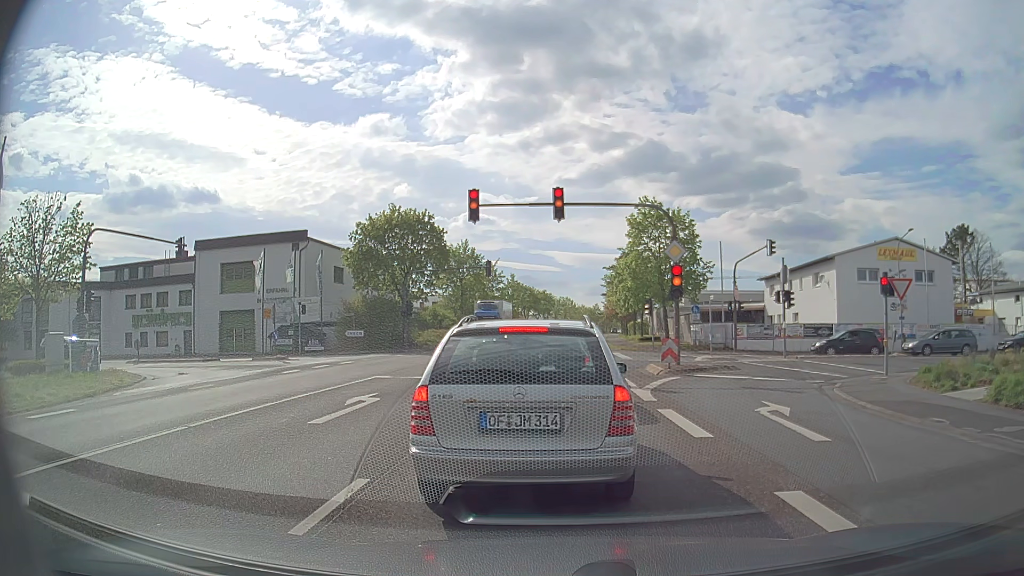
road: primary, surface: asphalt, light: Day
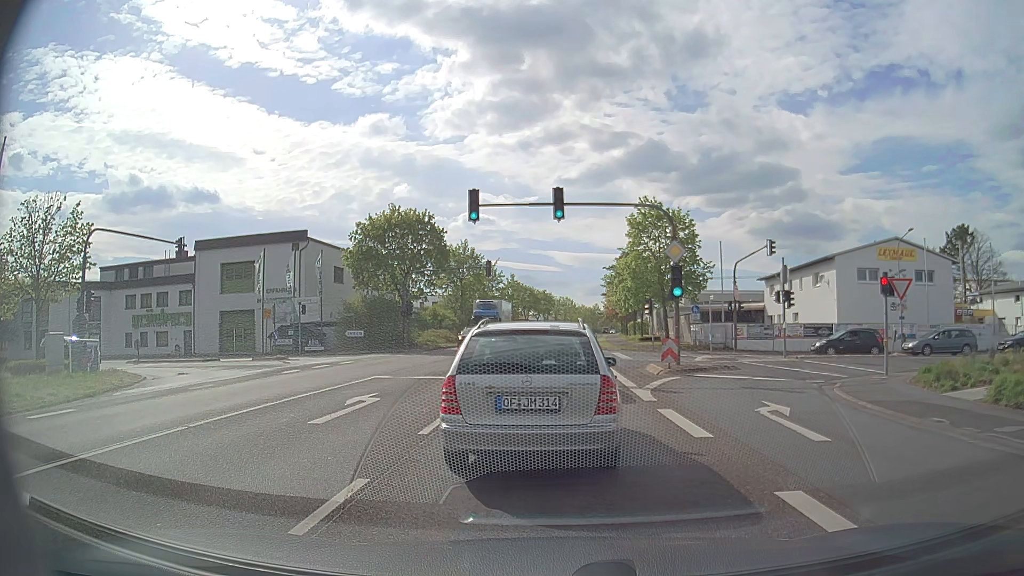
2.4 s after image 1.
(0.0, 0.0) m; 0°
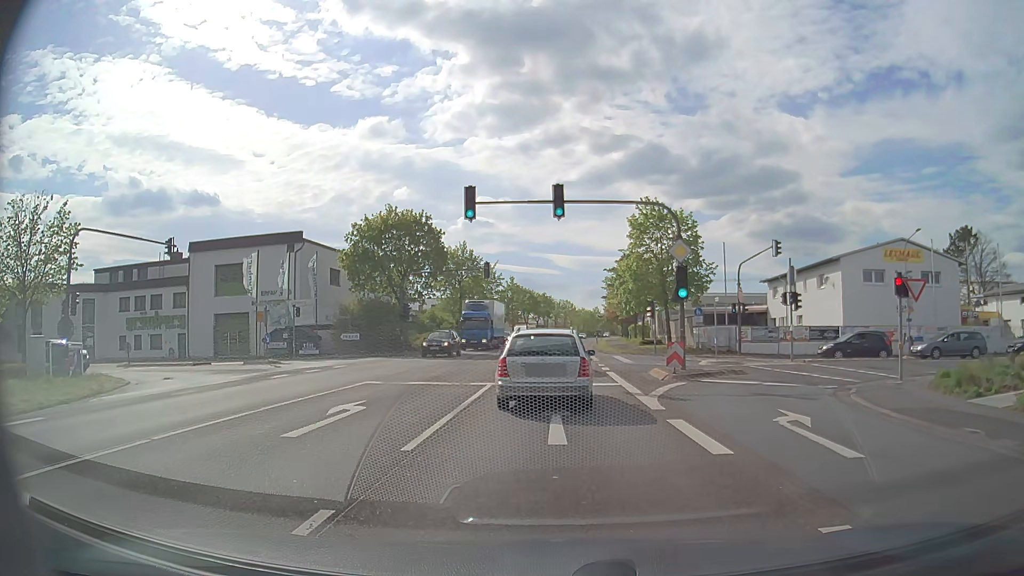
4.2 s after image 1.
(0.0, +1.1) m; 0°
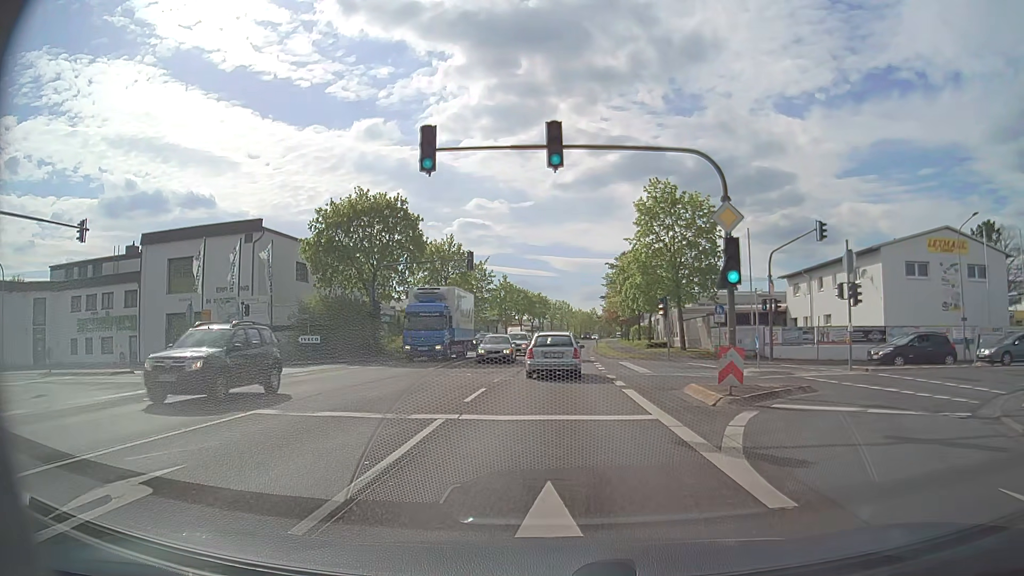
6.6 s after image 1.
(+0.1, +7.3) m; +1°
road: unclassified
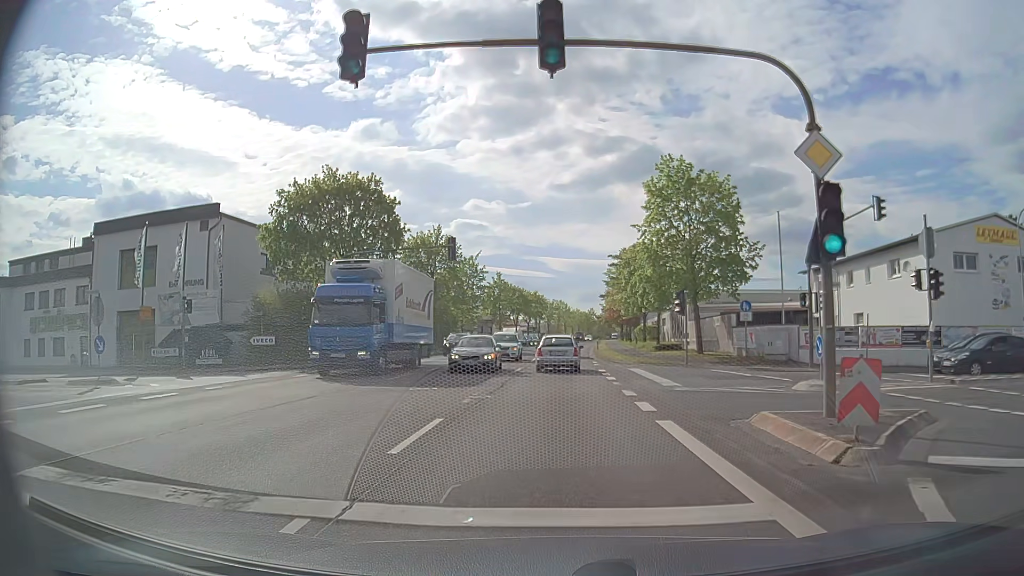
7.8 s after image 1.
(0.0, +6.2) m; 0°
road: primary
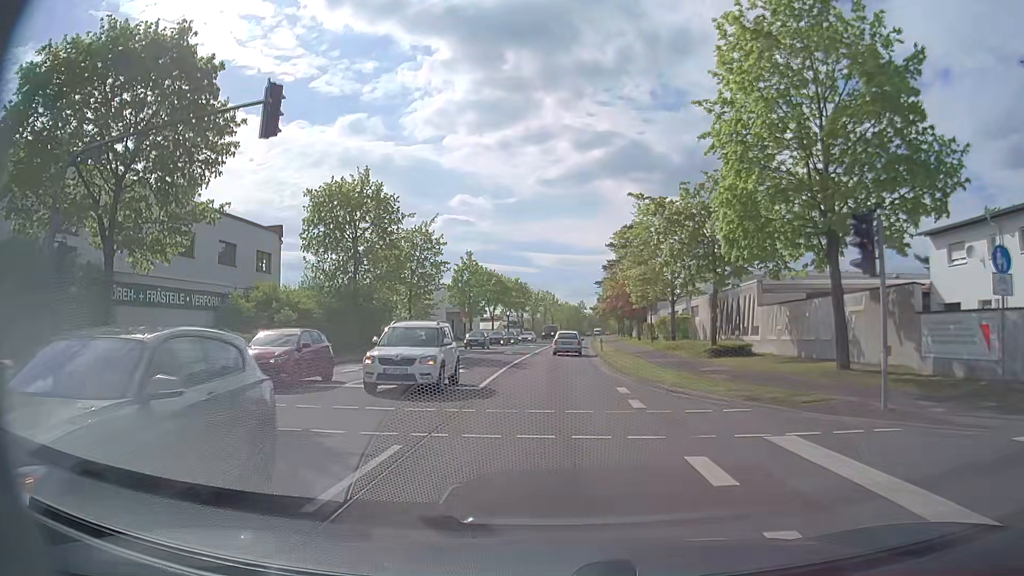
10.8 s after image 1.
(+0.3, +21.5) m; +1°
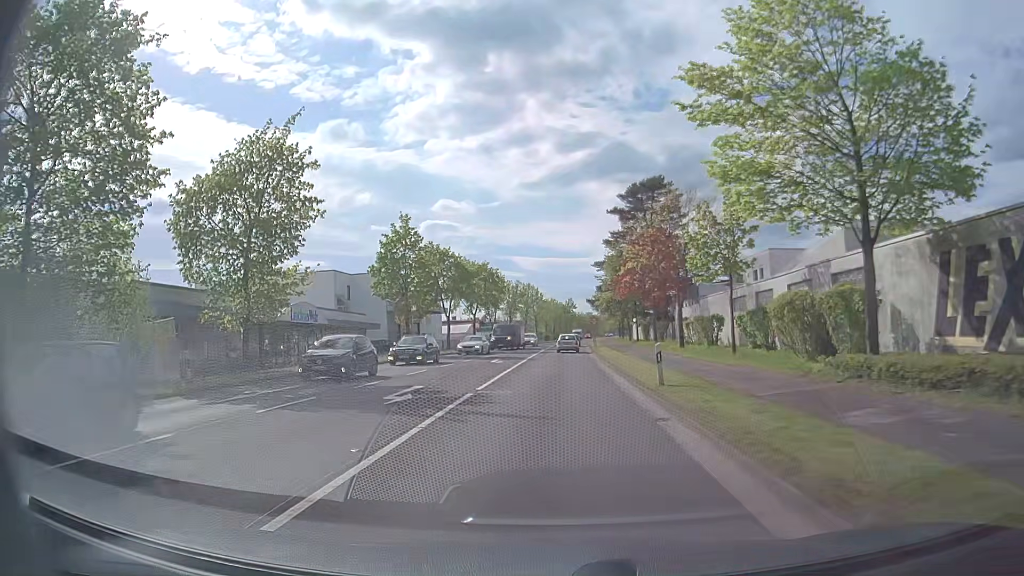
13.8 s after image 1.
(+0.2, +28.3) m; +1°
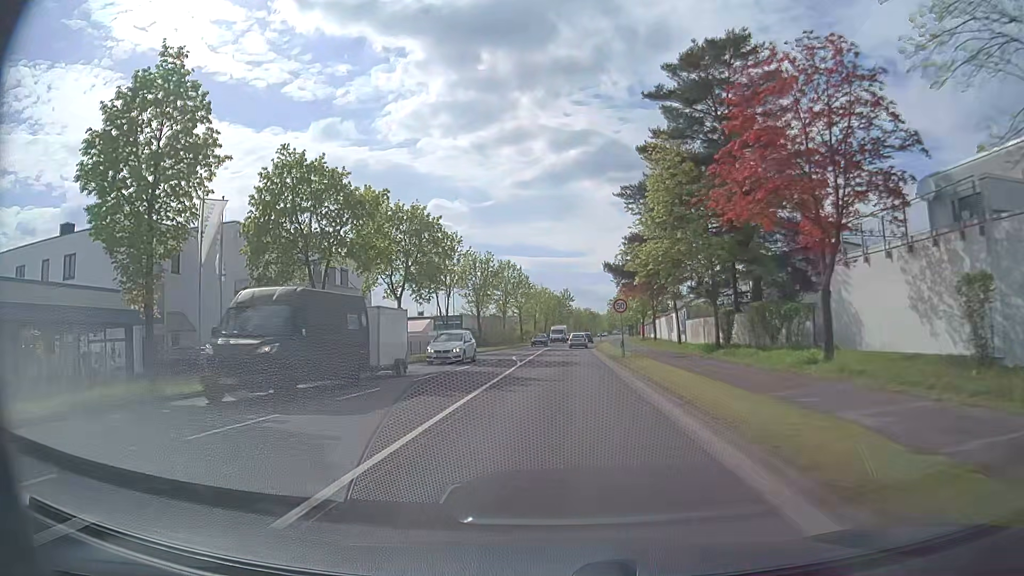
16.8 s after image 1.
(+0.4, +34.2) m; +1°
(0, +10) (0, +20) (0, +30) (0, +40) (+1, +50) (+1, +60) (+2, +70) (+2, +80) (+3, +90) (+4, +100) m
